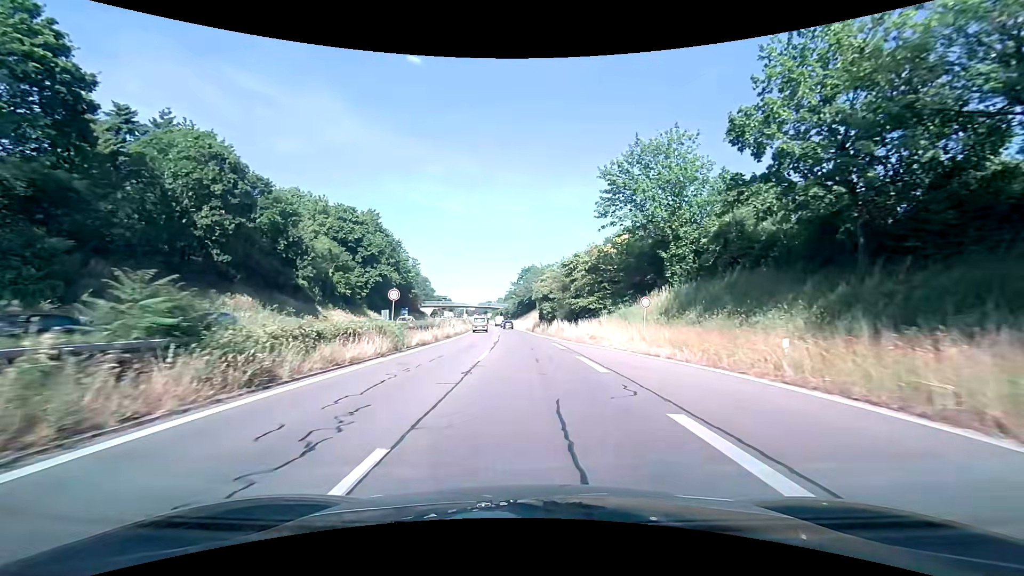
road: trunk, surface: asphalt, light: Day
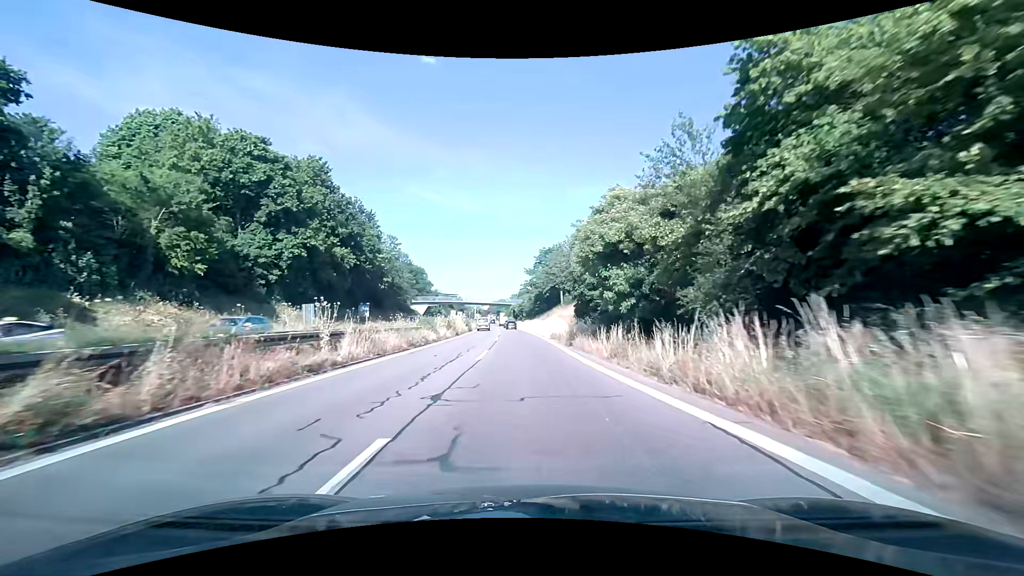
(-0.4, +35.6) m; -2°
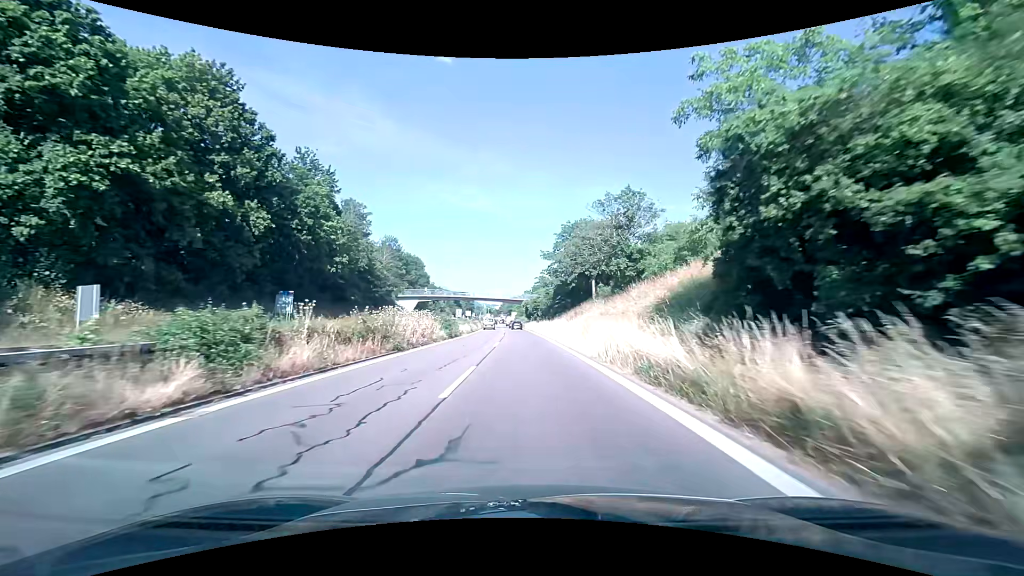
(-0.4, +26.8) m; -2°
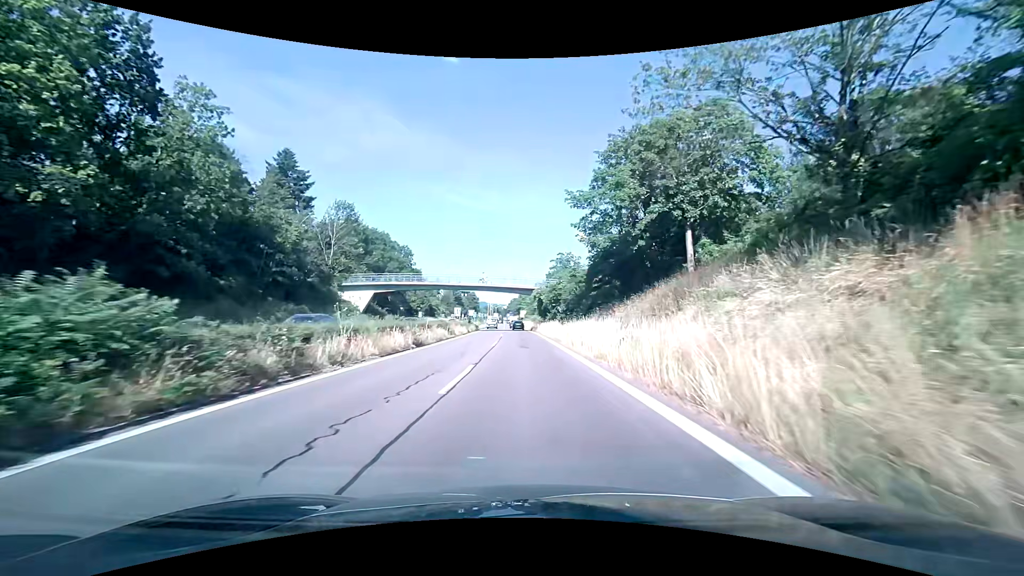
(-0.1, +35.4) m; -1°
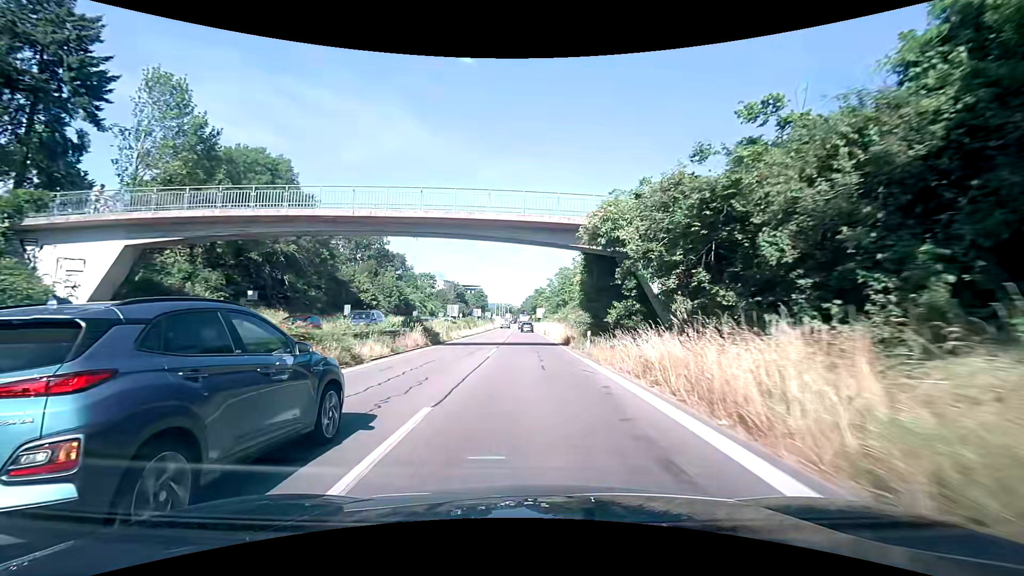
(-0.8, +43.6) m; -2°
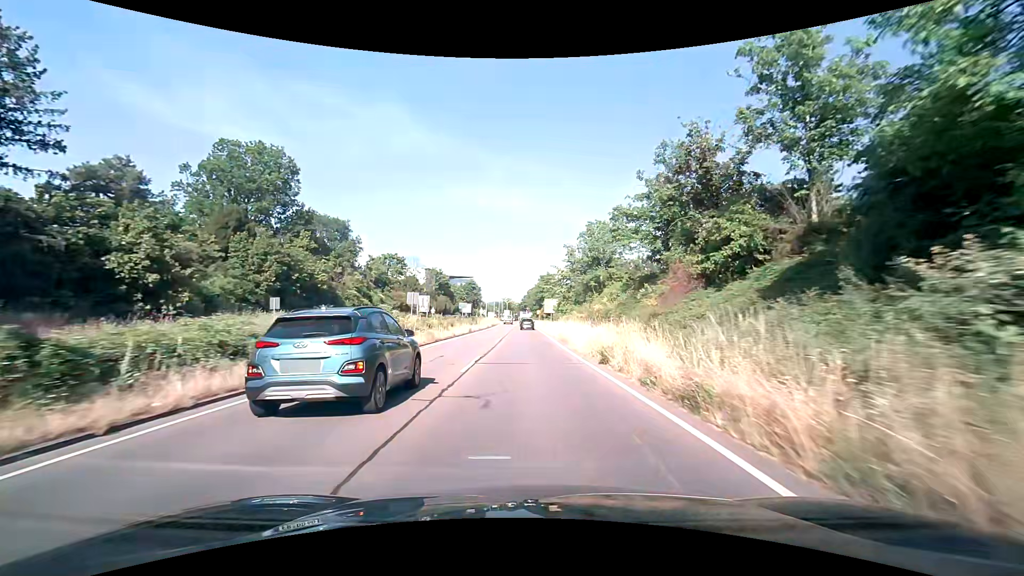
(-0.2, +42.8) m; 0°
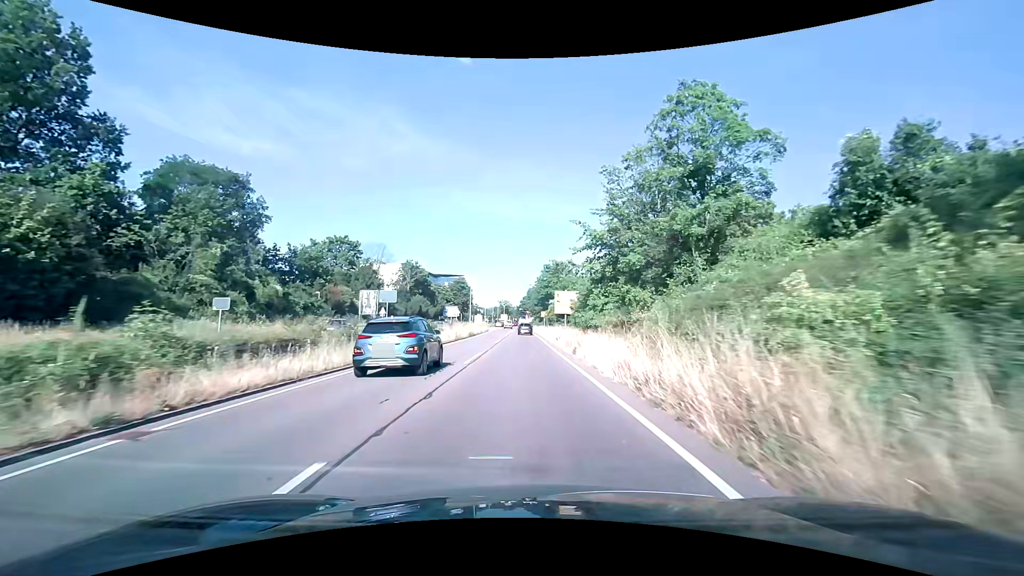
(-0.1, +32.1) m; -1°
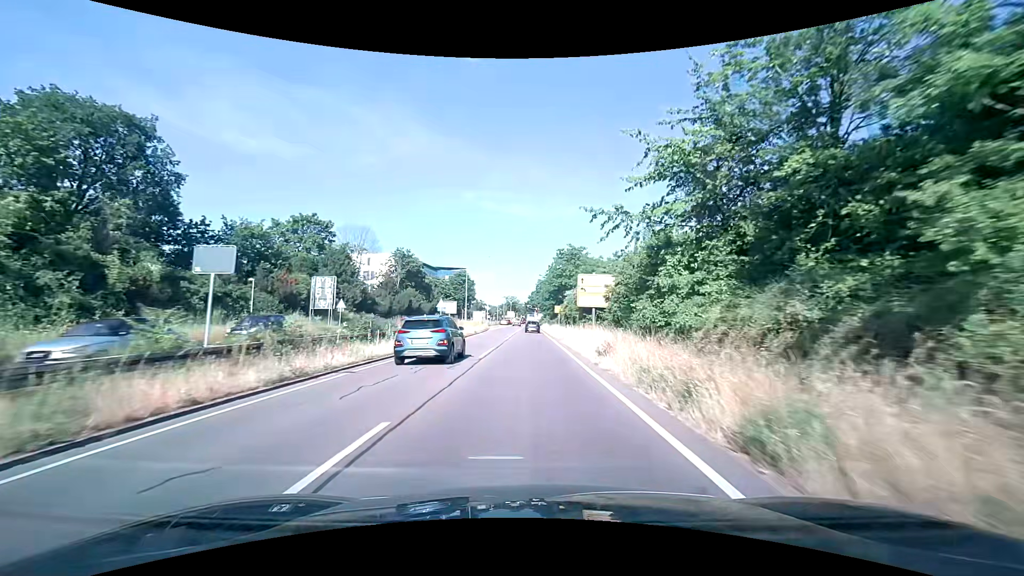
(-0.1, +16.2) m; -1°
